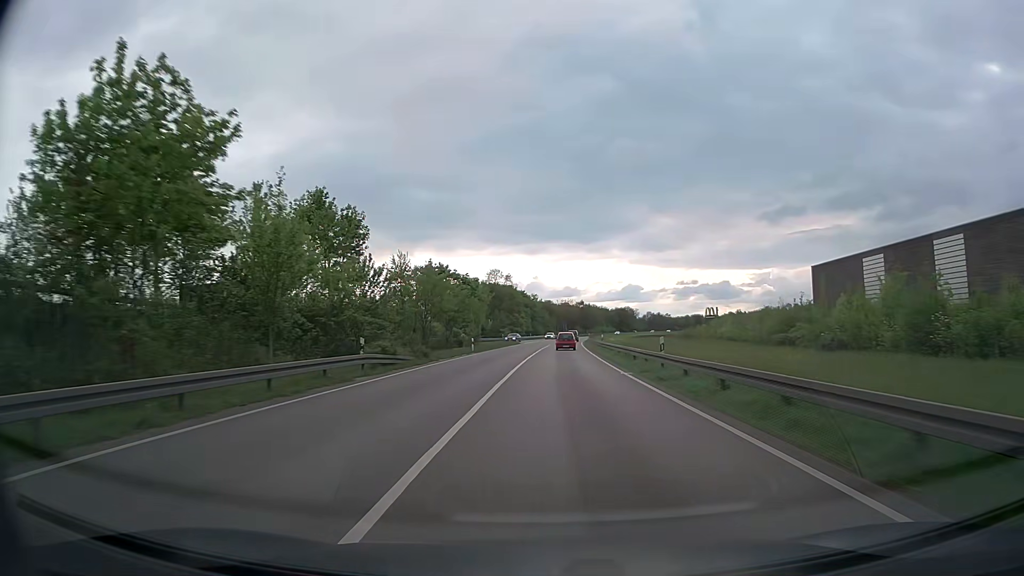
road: trunk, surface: asphalt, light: Day
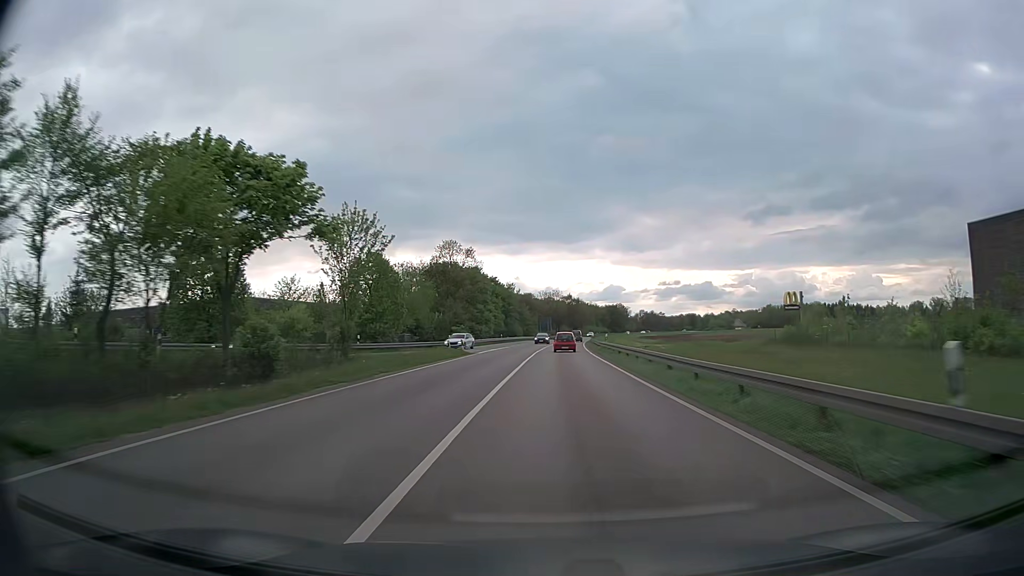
(+0.6, +45.6) m; +2°
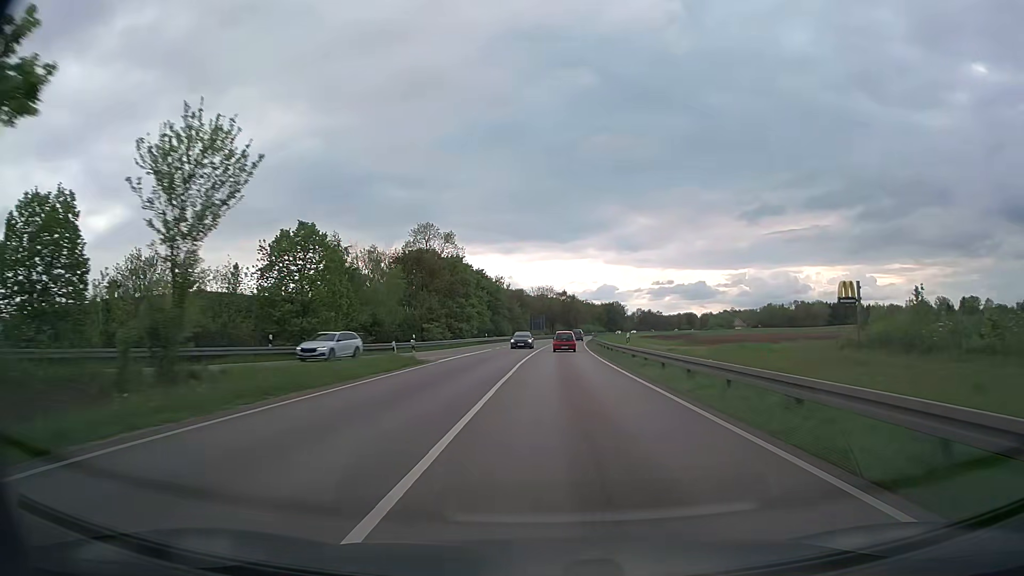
(+0.1, +15.2) m; +1°
